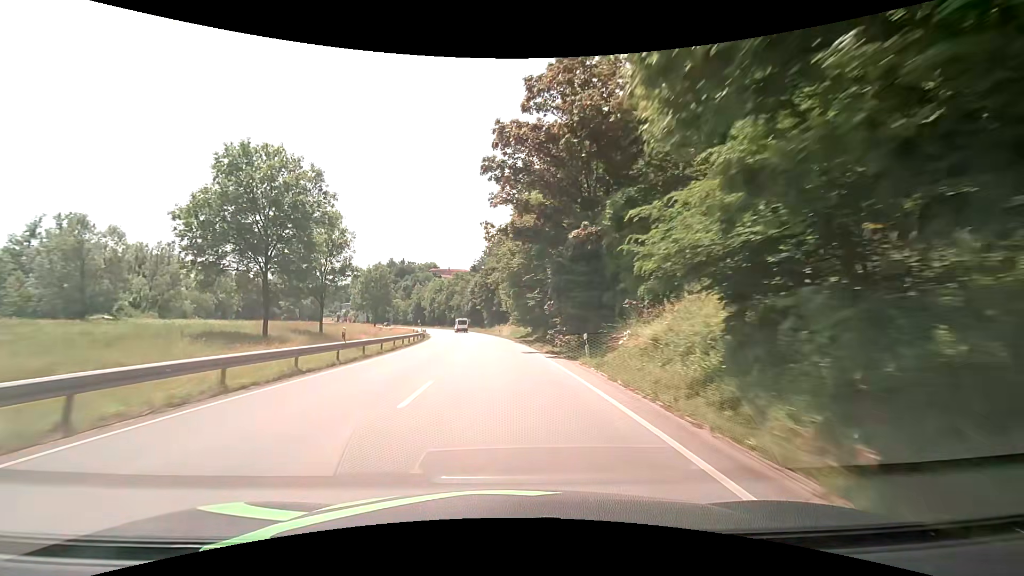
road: primary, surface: asphalt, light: Day
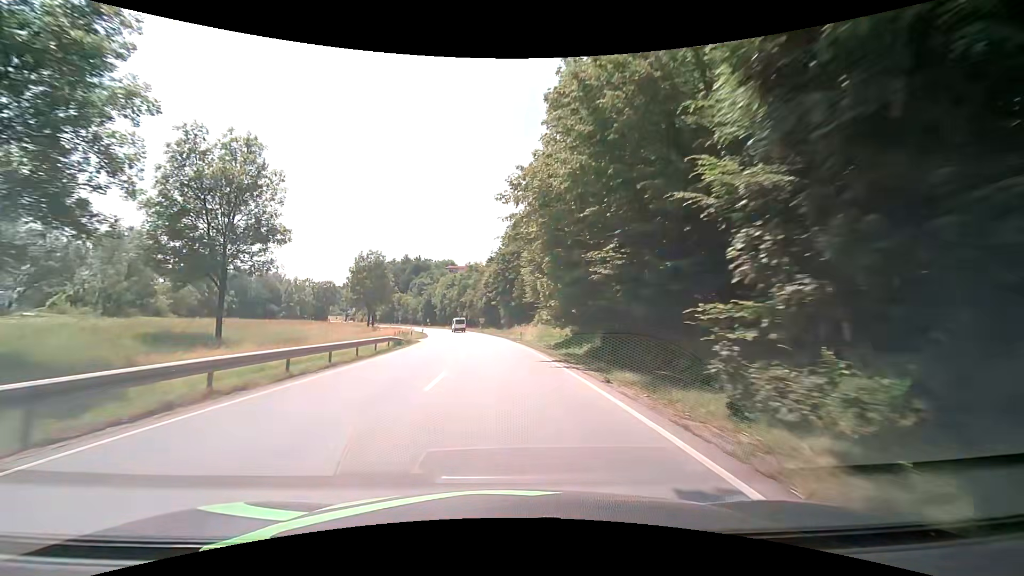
(-0.3, +21.2) m; -2°
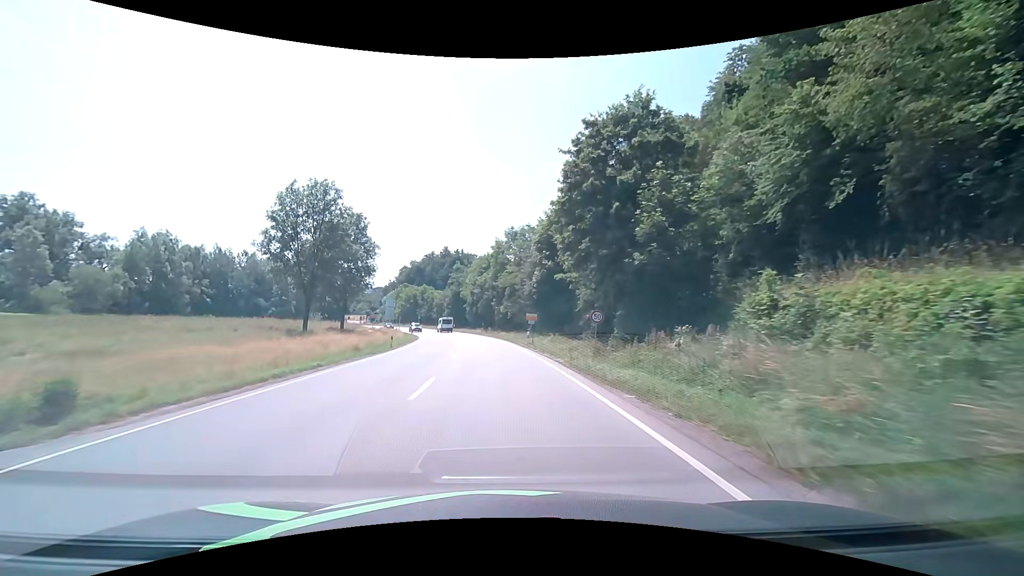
(-2.3, +48.3) m; -5°
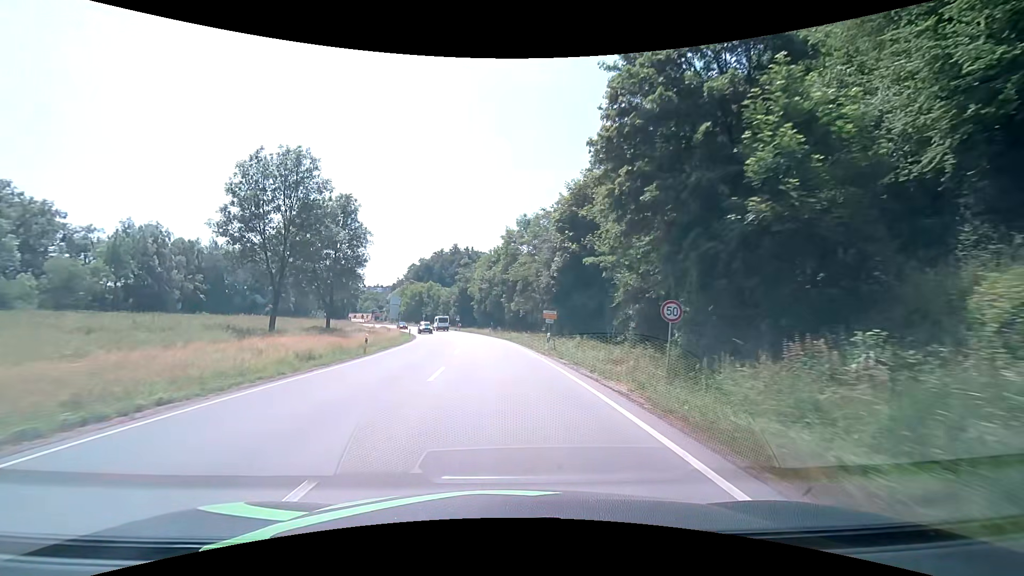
(-0.2, +8.9) m; -2°
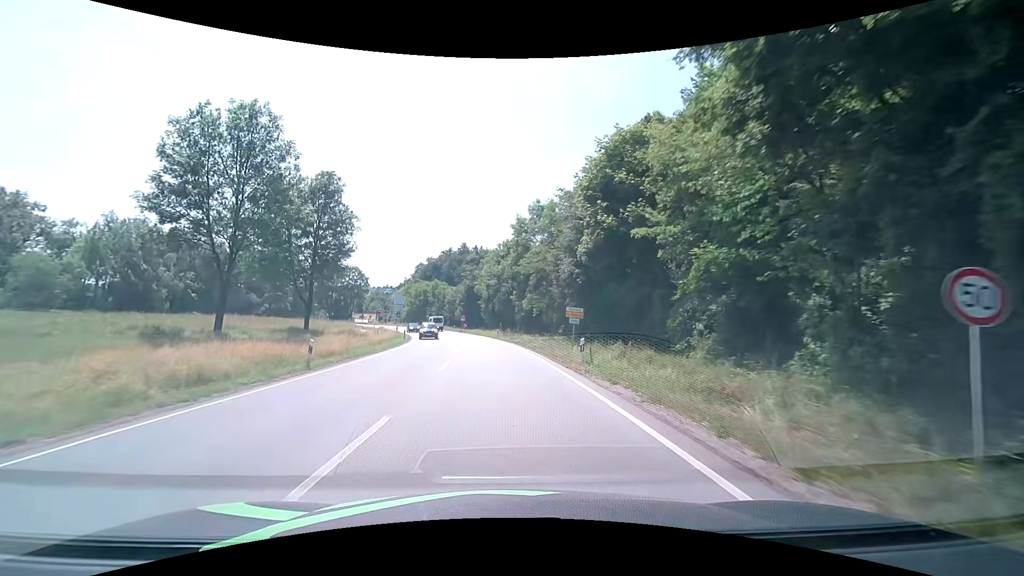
(-0.1, +8.6) m; -1°
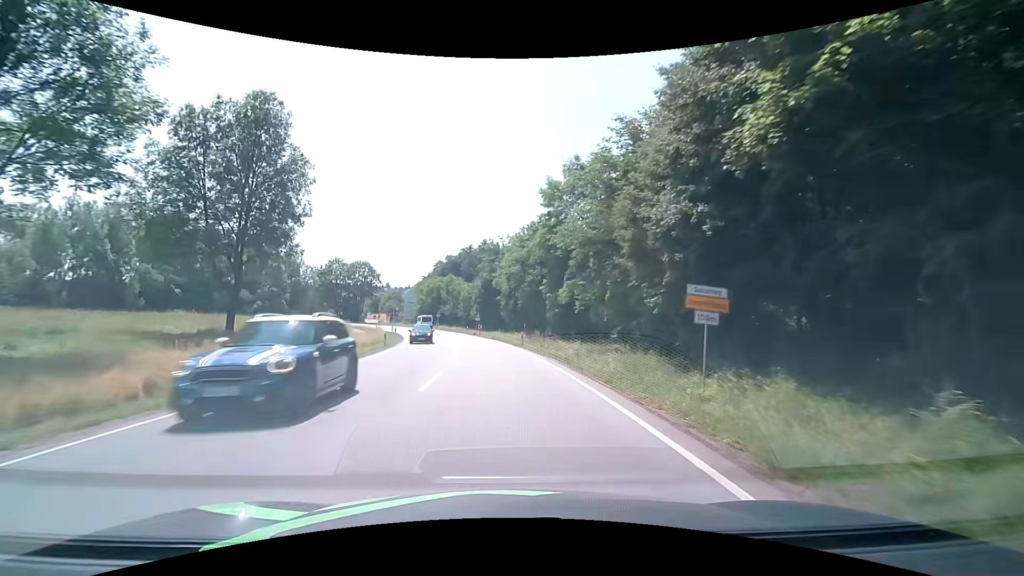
(-0.4, +16.5) m; -3°
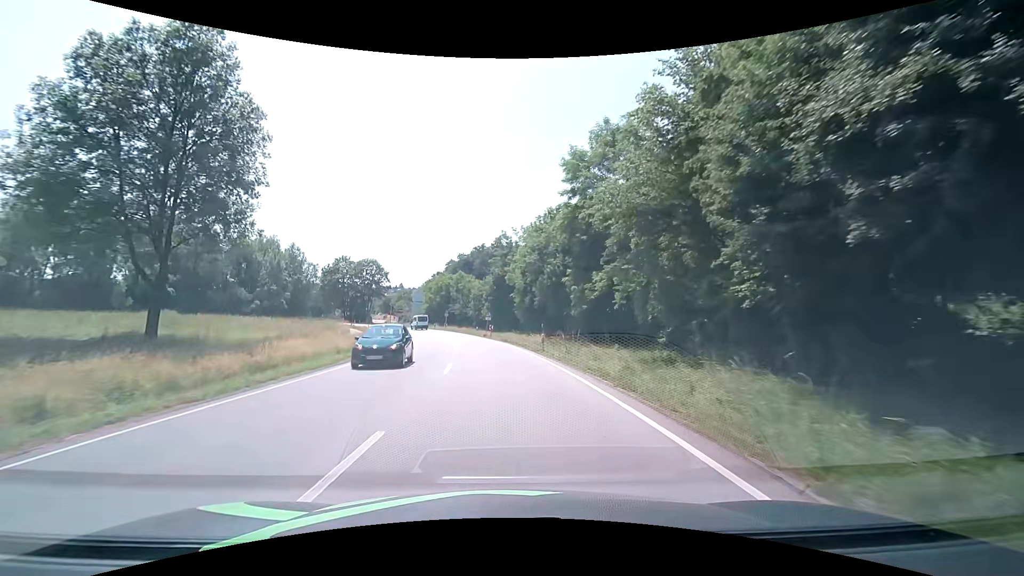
(-0.1, +8.0) m; -2°
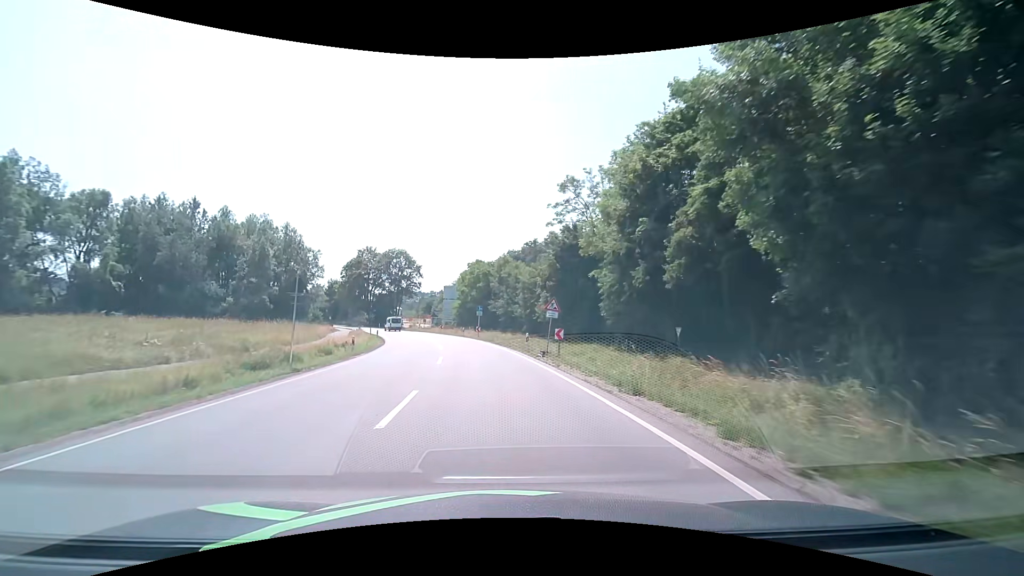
(-1.5, +31.3) m; -7°
(0, +10) (-1, +20) (-2, +30) (-3, +40) (-5, +50) (-8, +59) (-11, +69) (-14, +78) (-18, +88) (-22, +97) m
